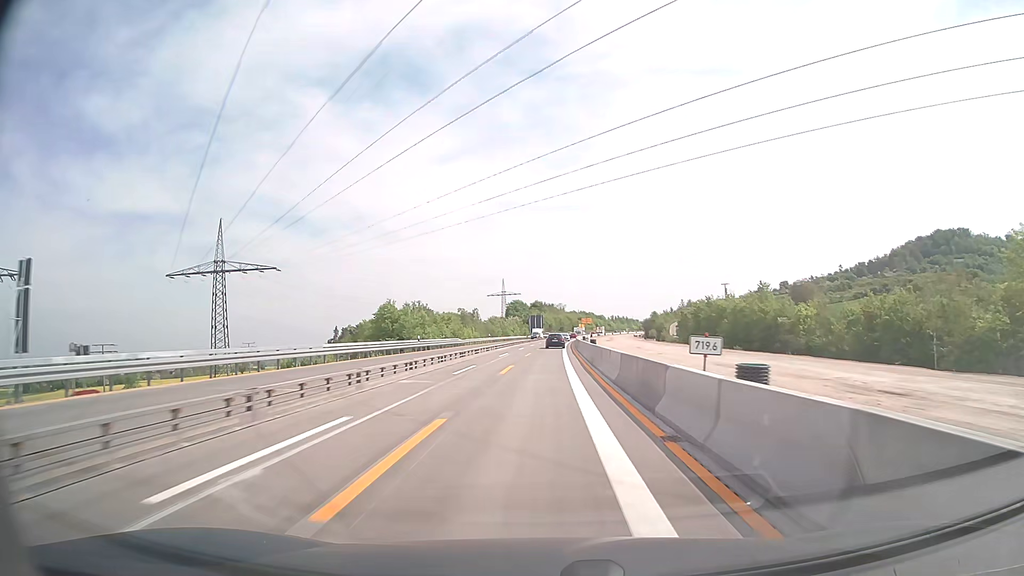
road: motorway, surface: concrete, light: Day
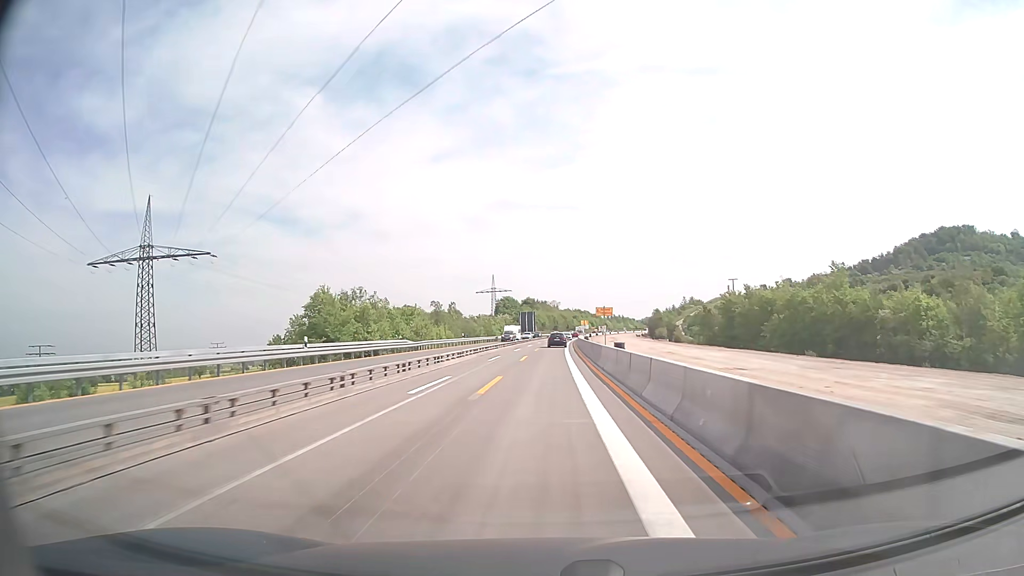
(+0.1, +25.6) m; +1°
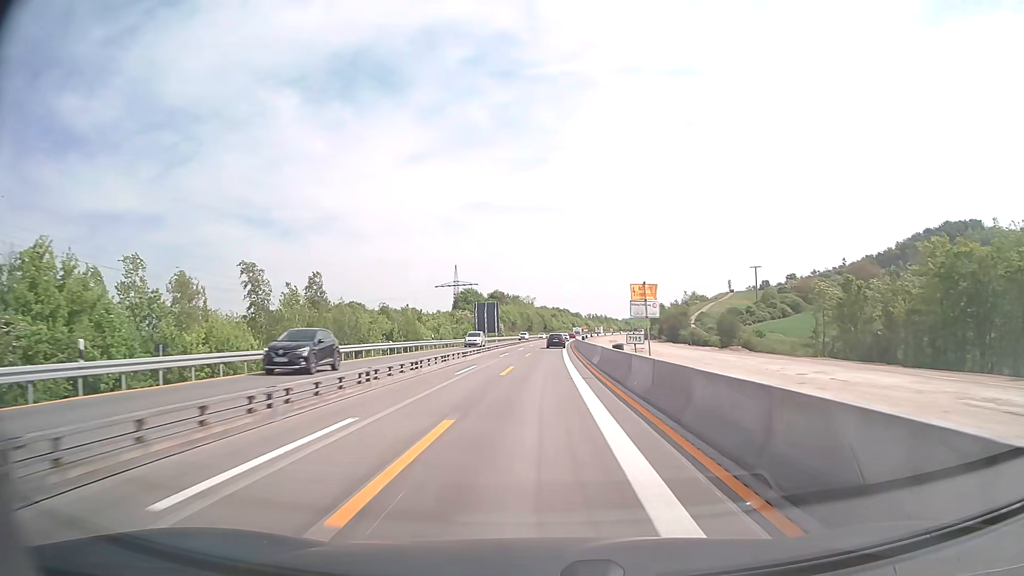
(+1.2, +64.0) m; +2°
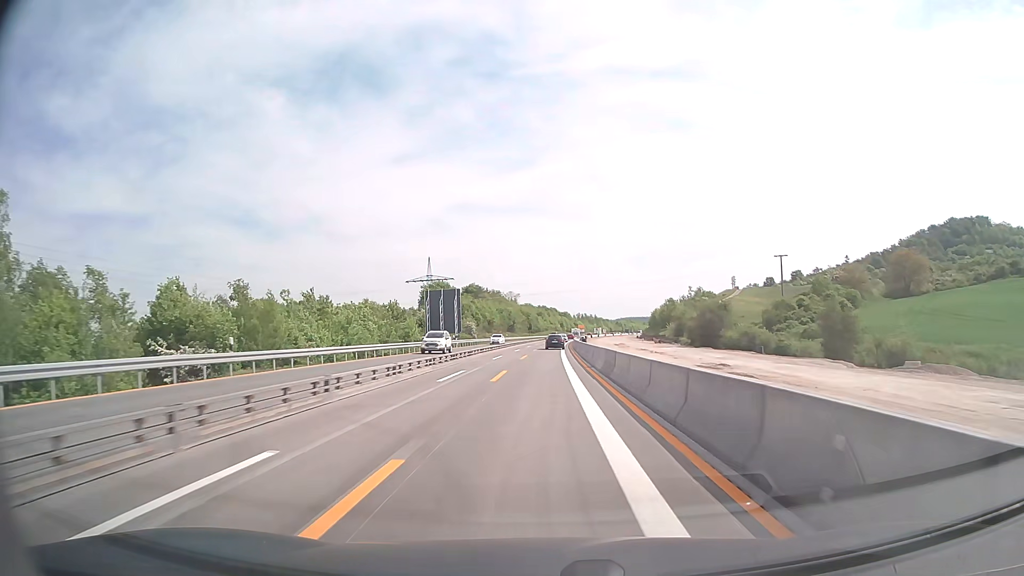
(+0.4, +39.0) m; +1°
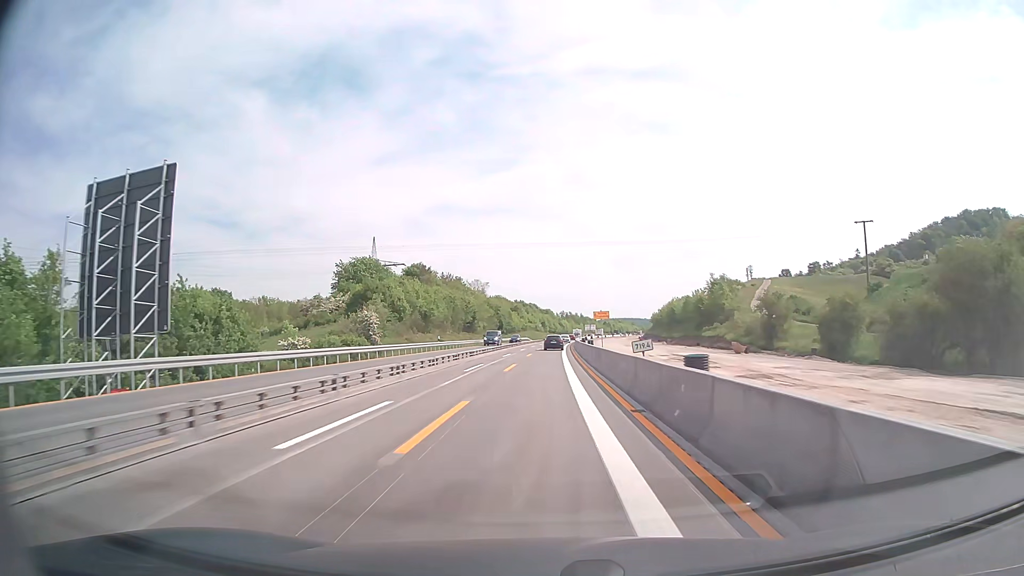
(+1.0, +65.3) m; +2°
